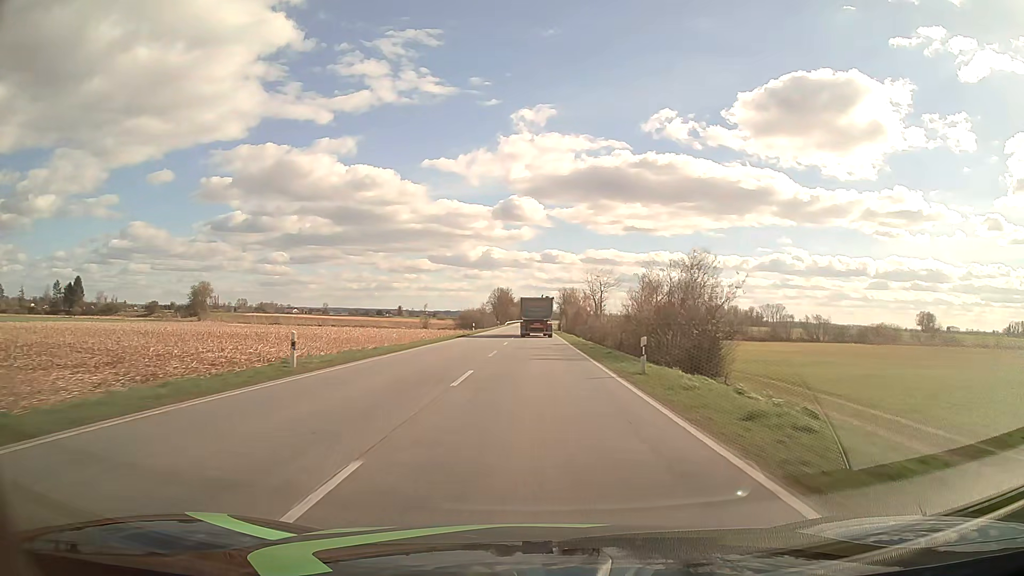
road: primary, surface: asphalt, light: Day
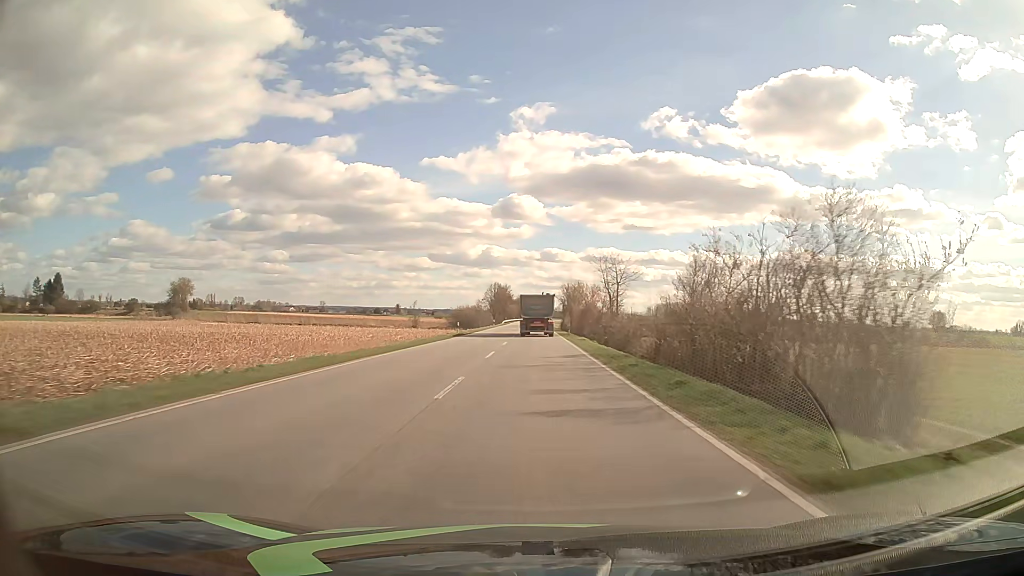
(0.0, +13.9) m; 0°
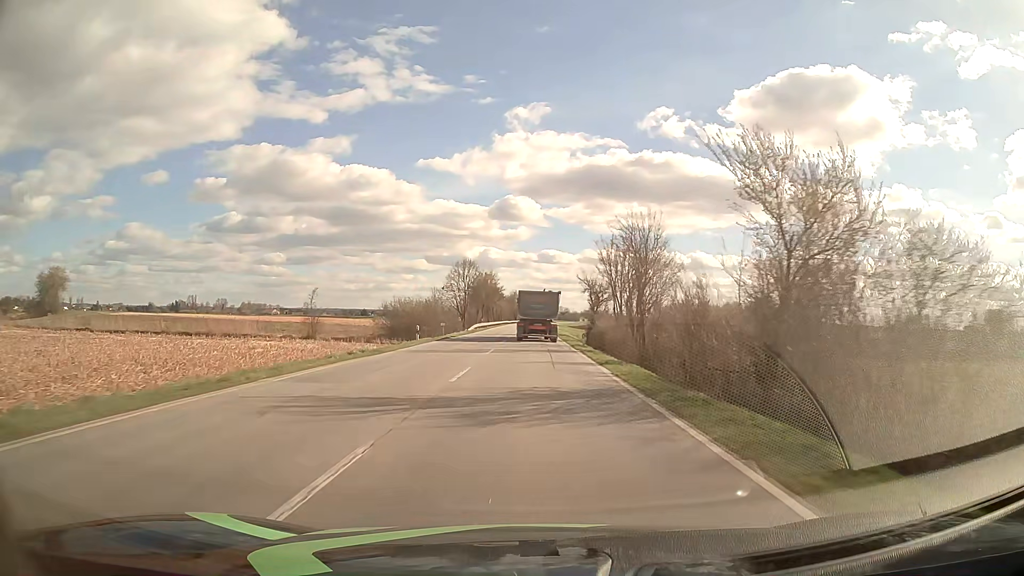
(+0.4, +66.2) m; 0°
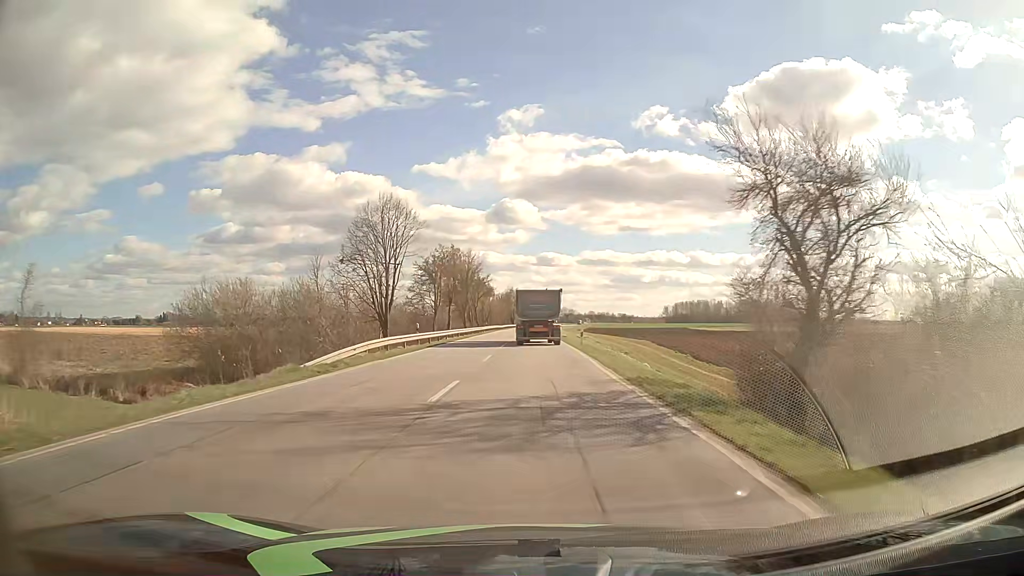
(+0.2, +49.4) m; 0°
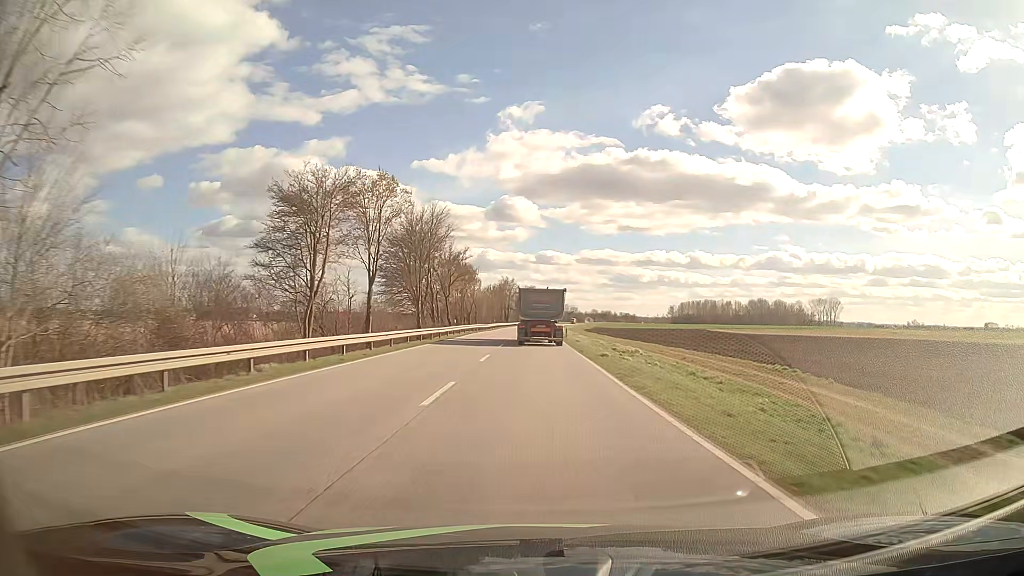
(0.0, +35.6) m; 0°
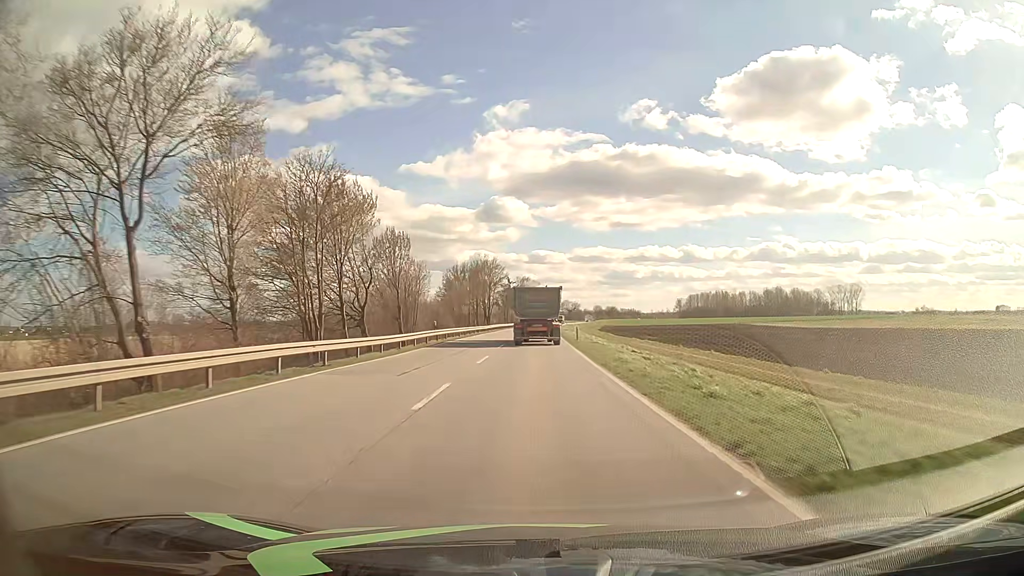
(+0.3, +58.3) m; +1°
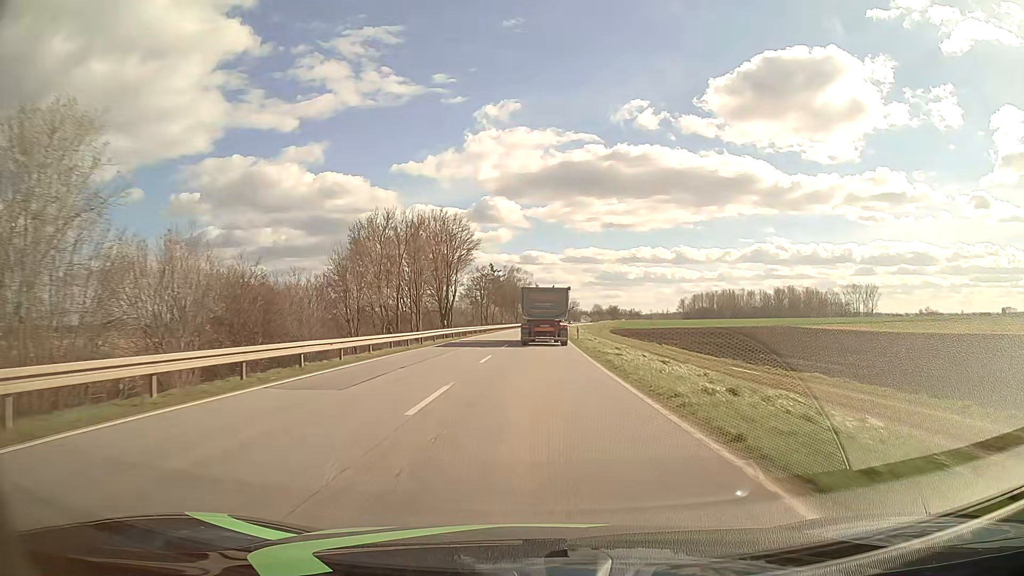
(+0.1, +46.5) m; +1°
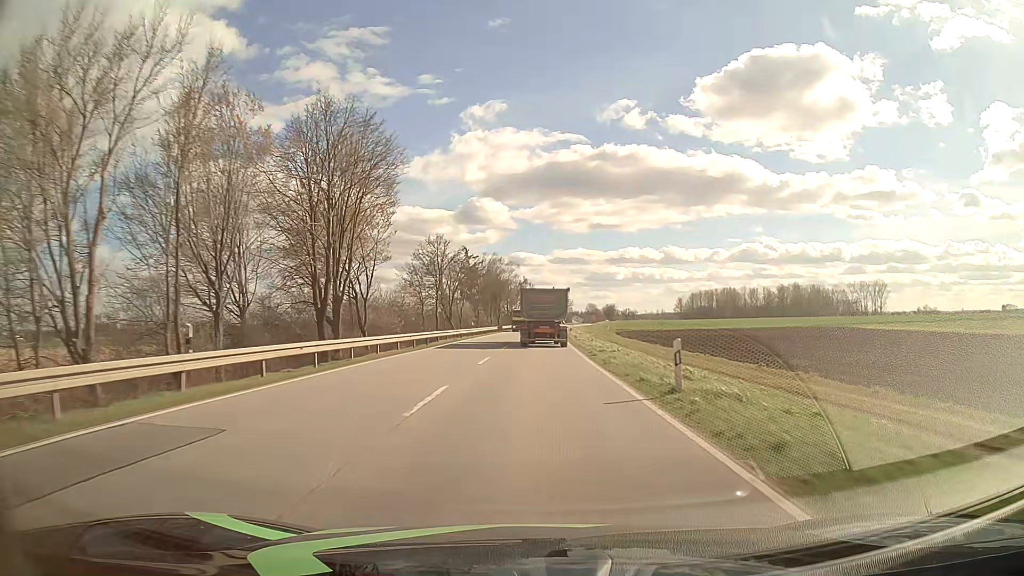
(+0.3, +34.8) m; +1°
(0, +10) (0, +20) (0, +30) (0, +40) (0, +50) (+1, +60) (+1, +70) (+1, +80) (+2, +90) (+2, +100) m
